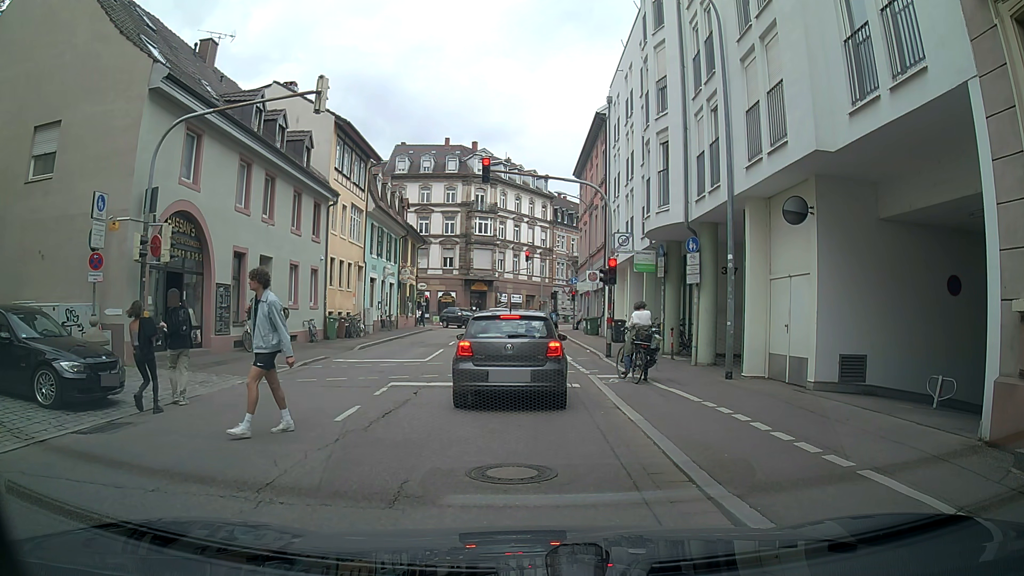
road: unclassified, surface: asphalt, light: Day
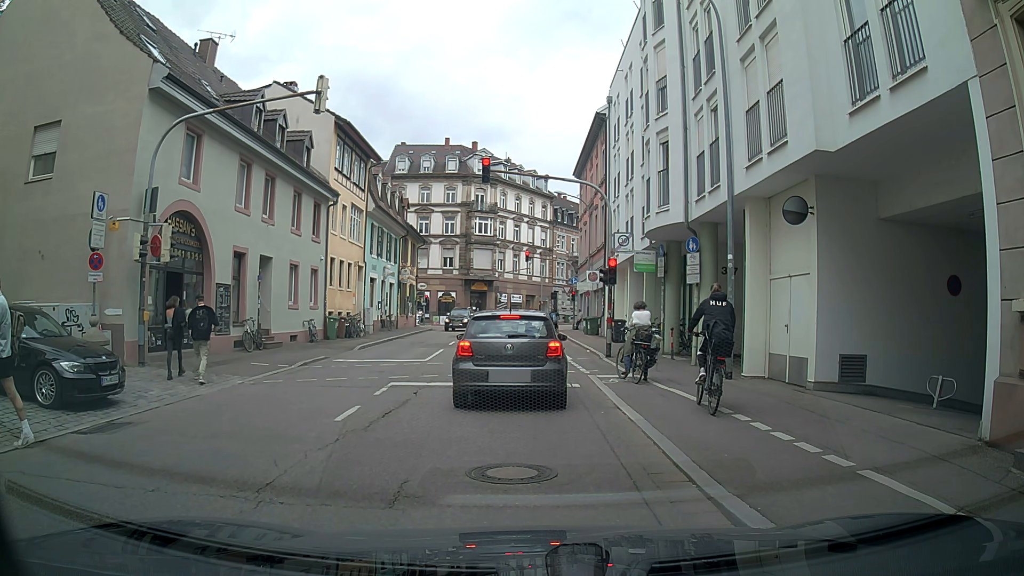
(0.0, 0.0) m; 0°
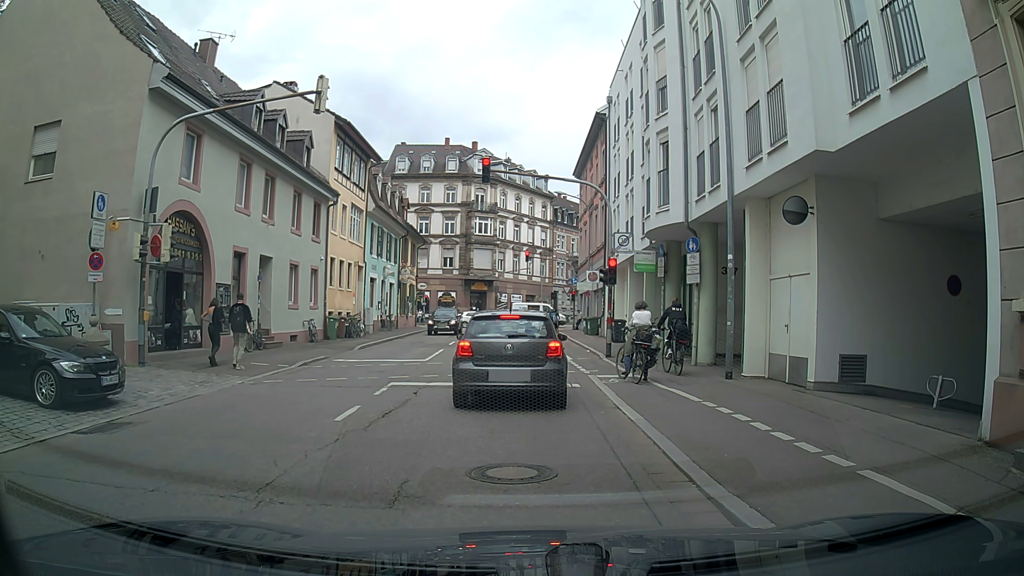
(0.0, 0.0) m; 0°
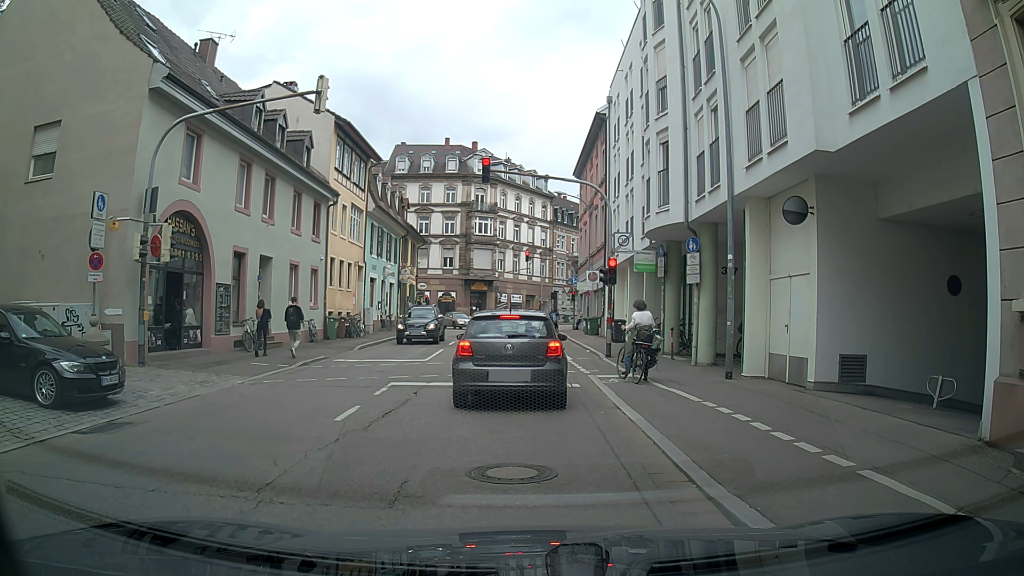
(0.0, 0.0) m; 0°
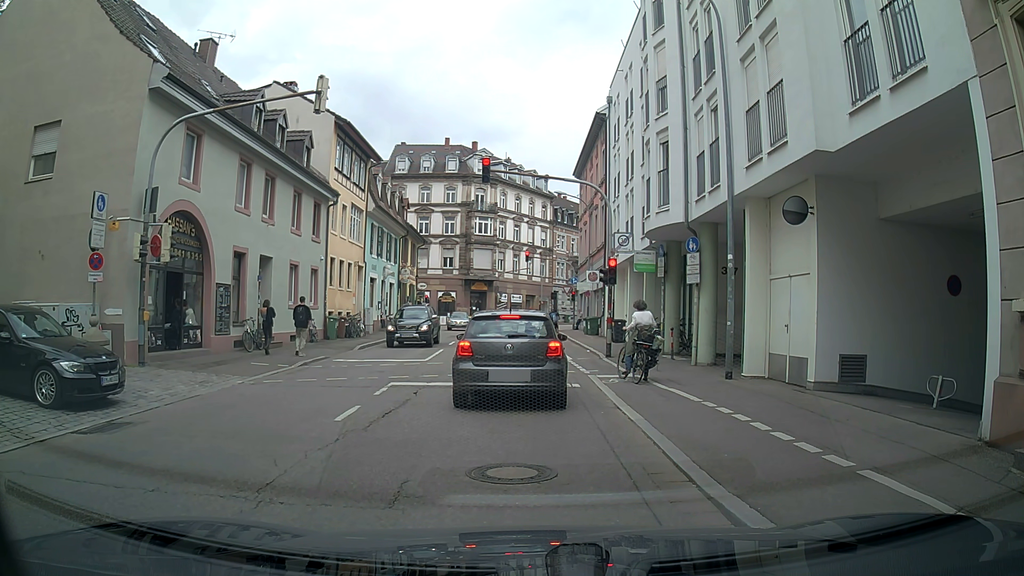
(0.0, 0.0) m; 0°
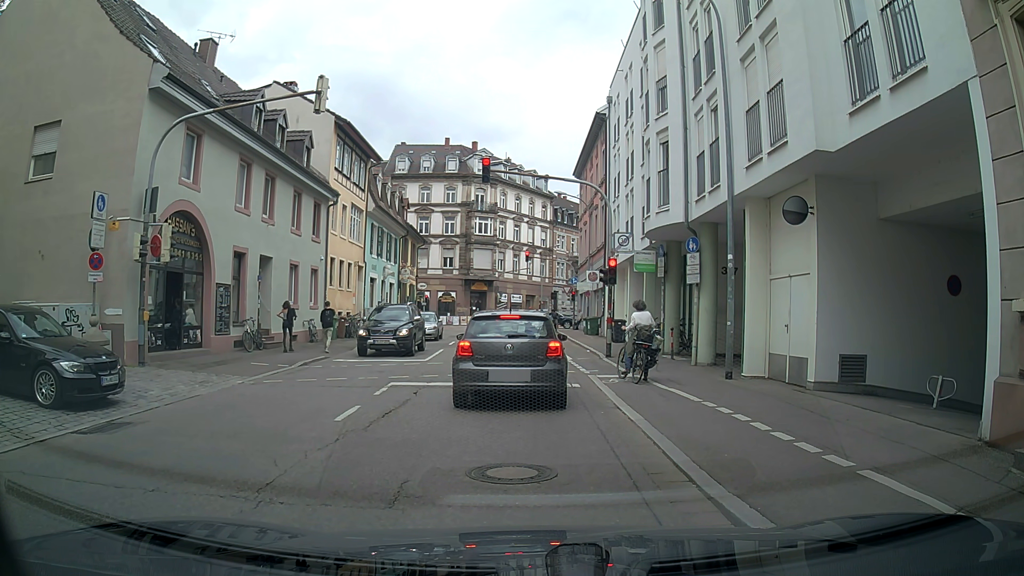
(0.0, 0.0) m; 0°
